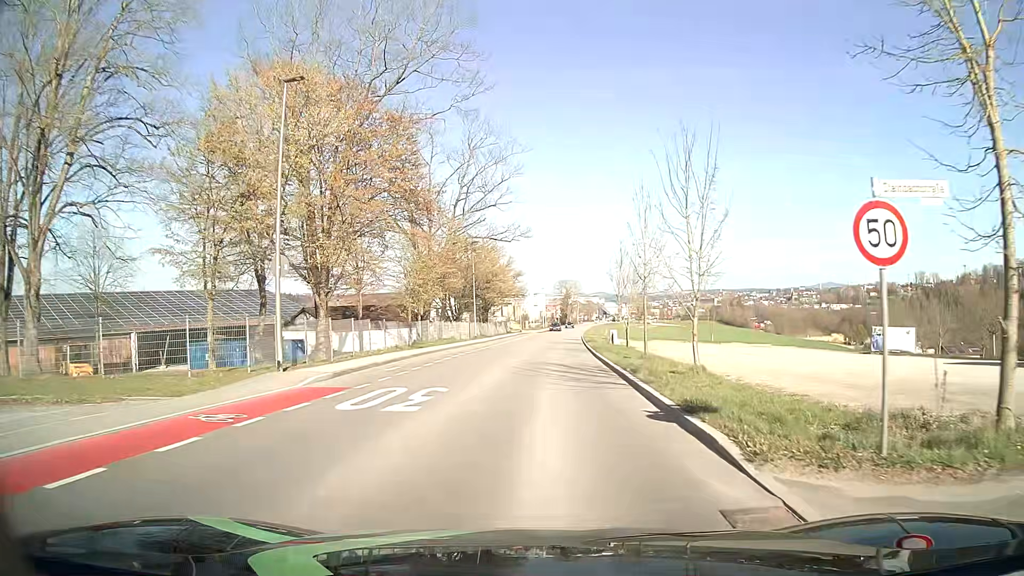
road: tertiary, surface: asphalt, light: Day
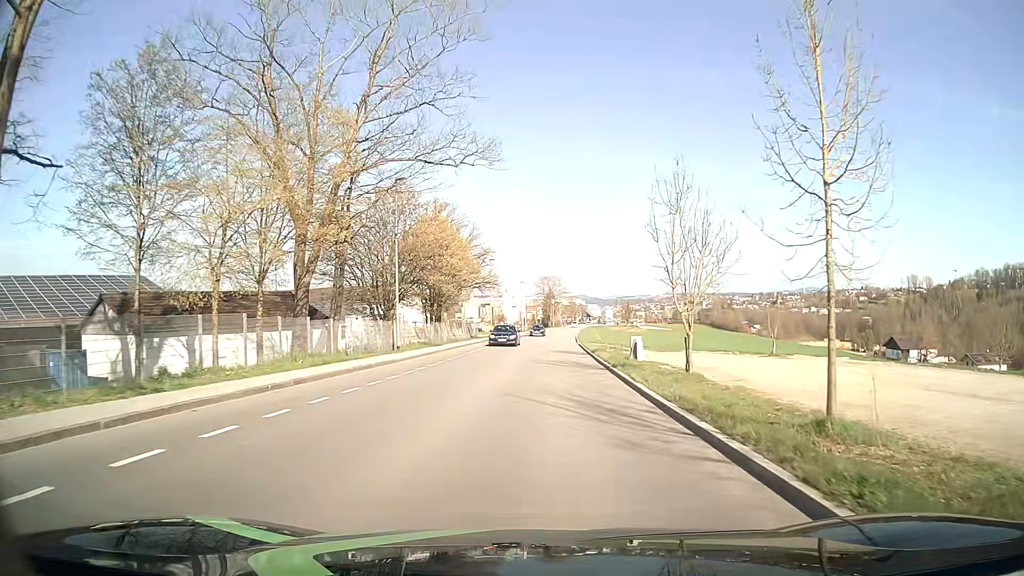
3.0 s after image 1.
(+0.7, +25.4) m; +2°
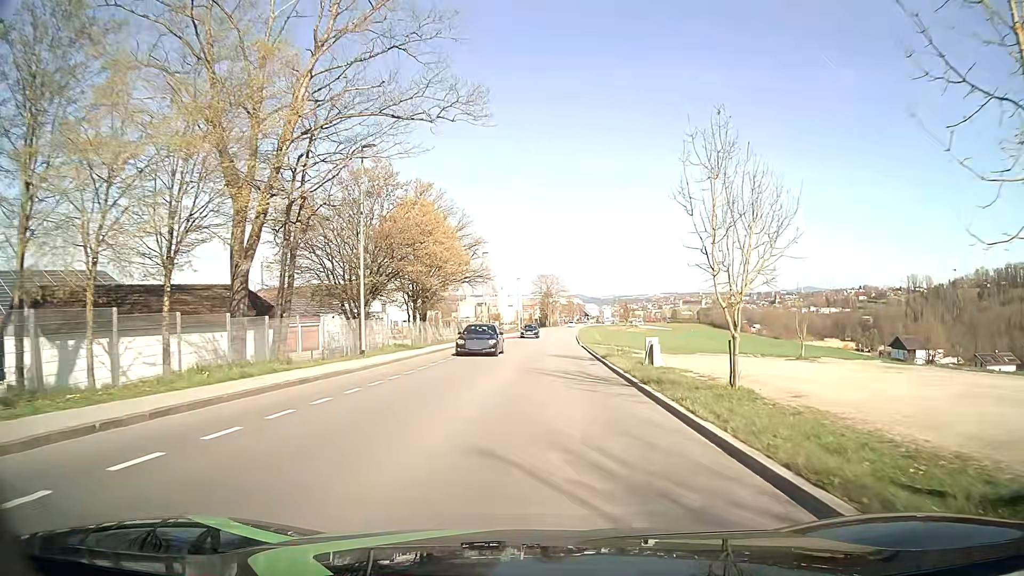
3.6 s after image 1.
(0.0, +6.2) m; 0°
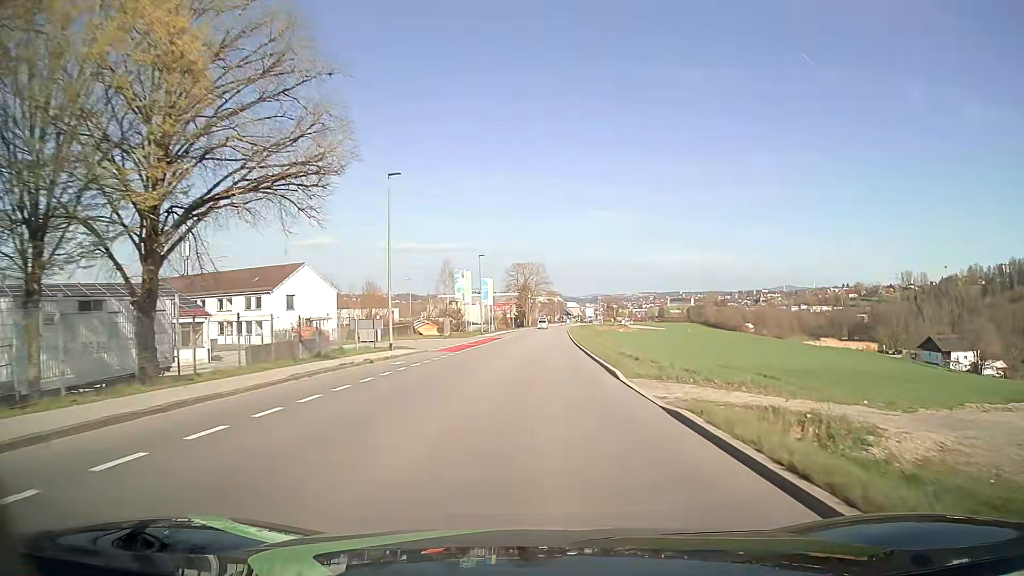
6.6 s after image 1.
(+0.6, +34.5) m; +2°
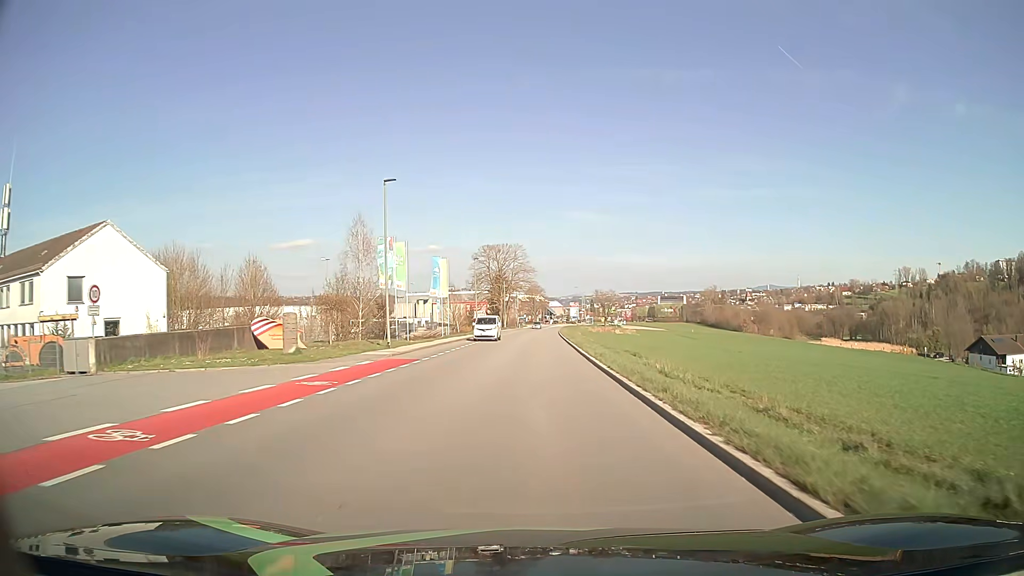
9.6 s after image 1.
(+0.7, +36.9) m; +2°
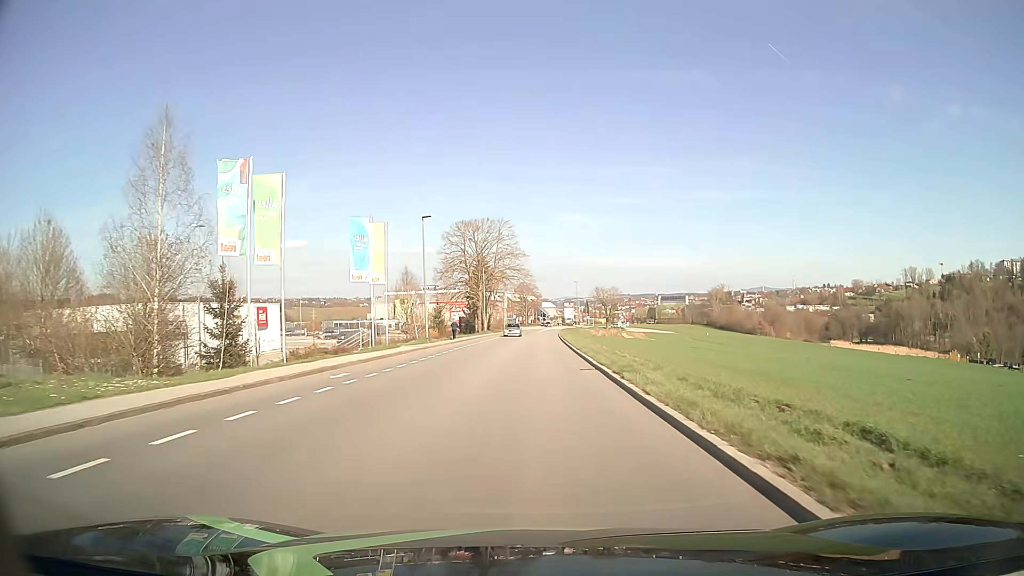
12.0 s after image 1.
(+0.2, +29.9) m; +1°
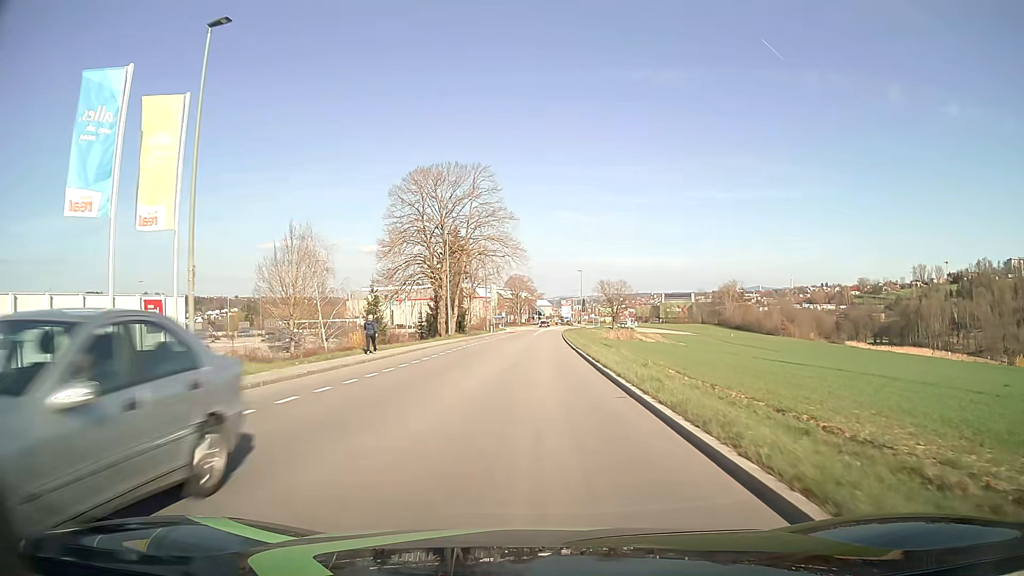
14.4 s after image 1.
(+0.1, +30.2) m; 0°
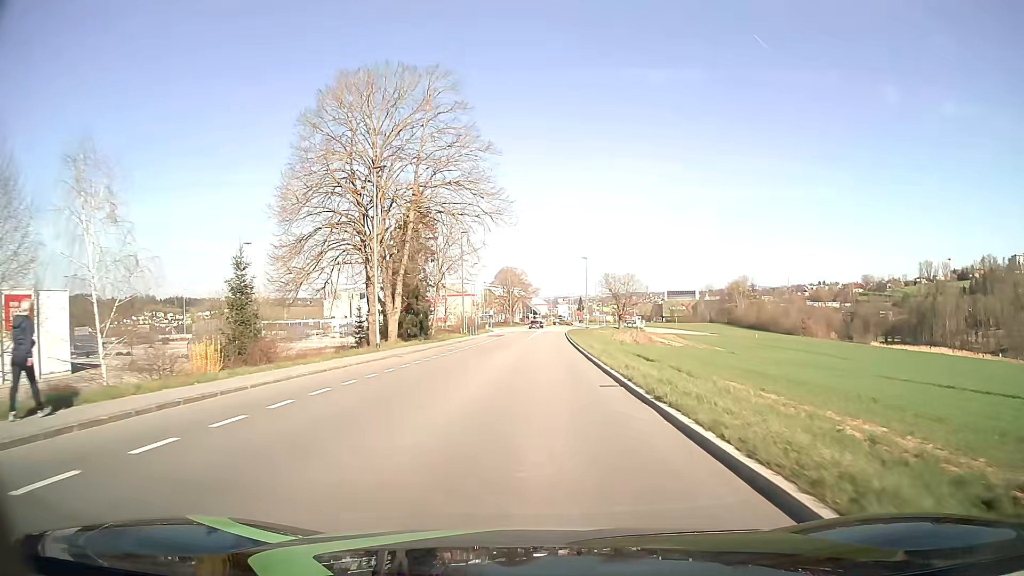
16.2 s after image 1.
(+0.1, +22.7) m; 0°
